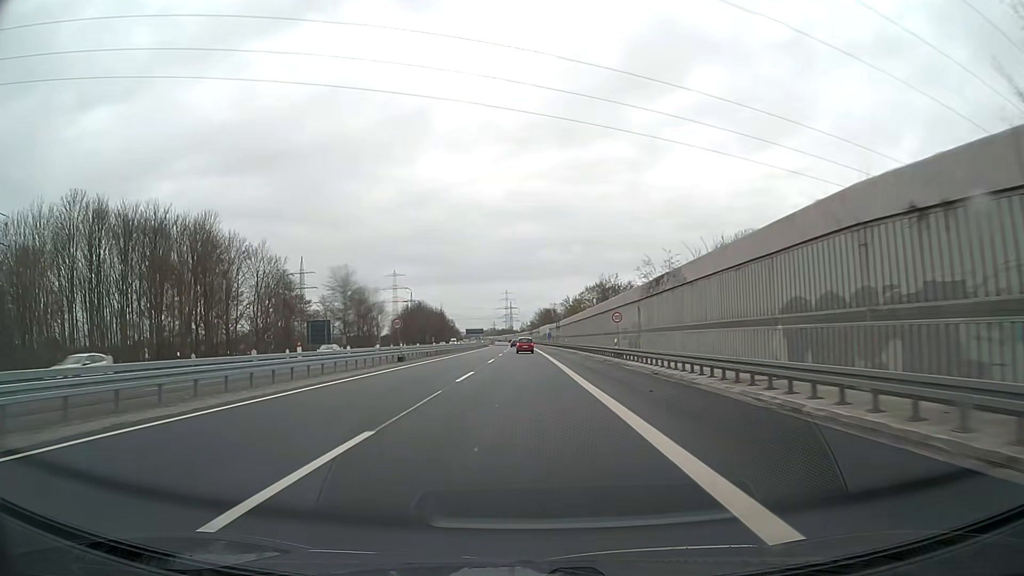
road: motorway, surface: asphalt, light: Day
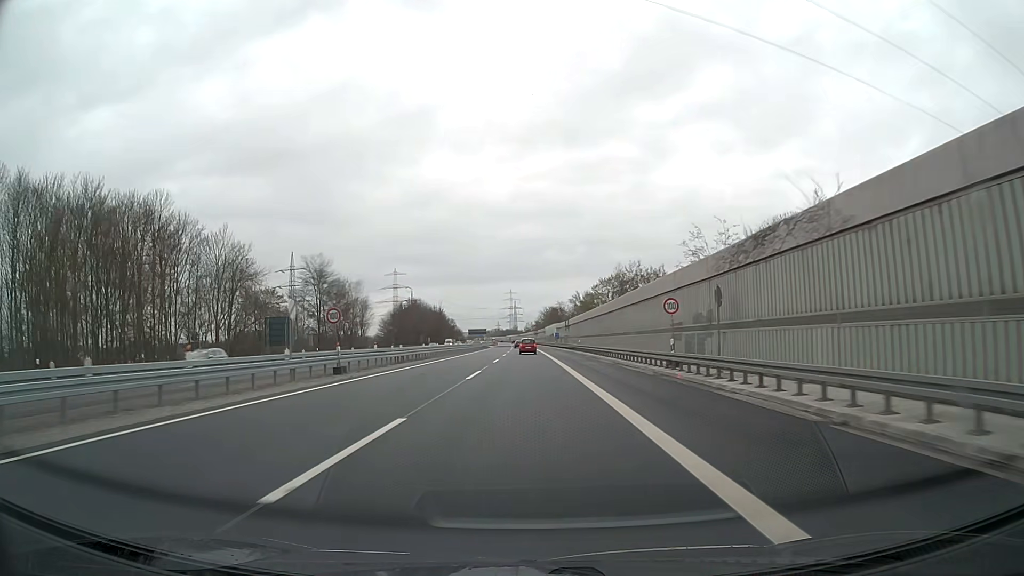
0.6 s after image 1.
(-0.1, +16.3) m; 0°
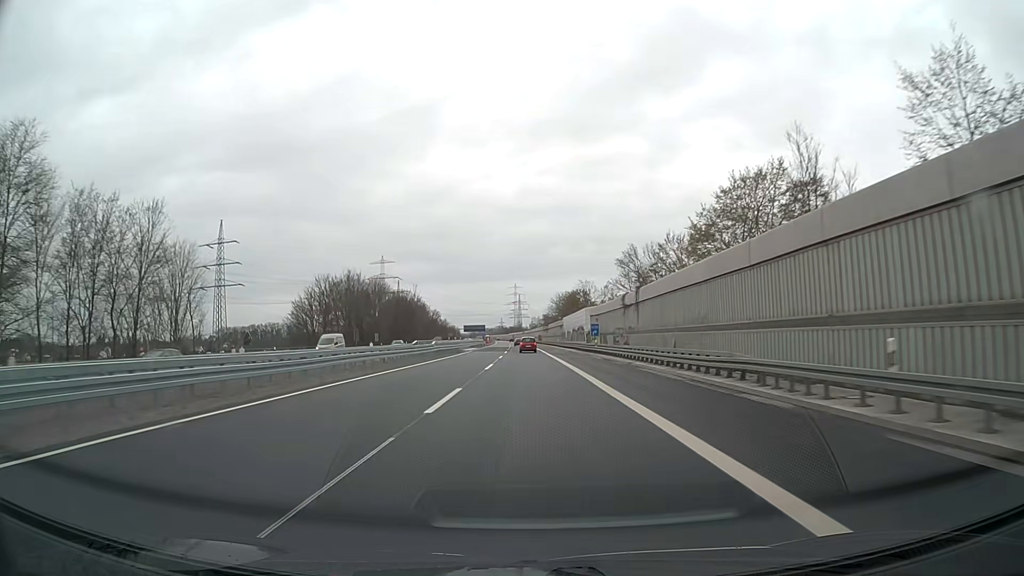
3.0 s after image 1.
(-0.5, +65.5) m; -1°
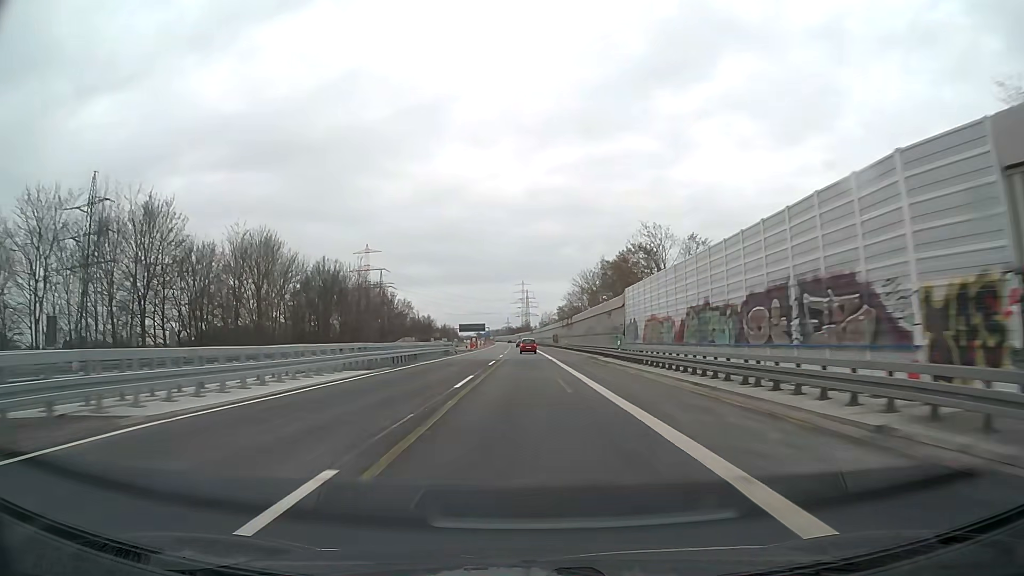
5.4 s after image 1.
(-0.2, +65.7) m; -1°
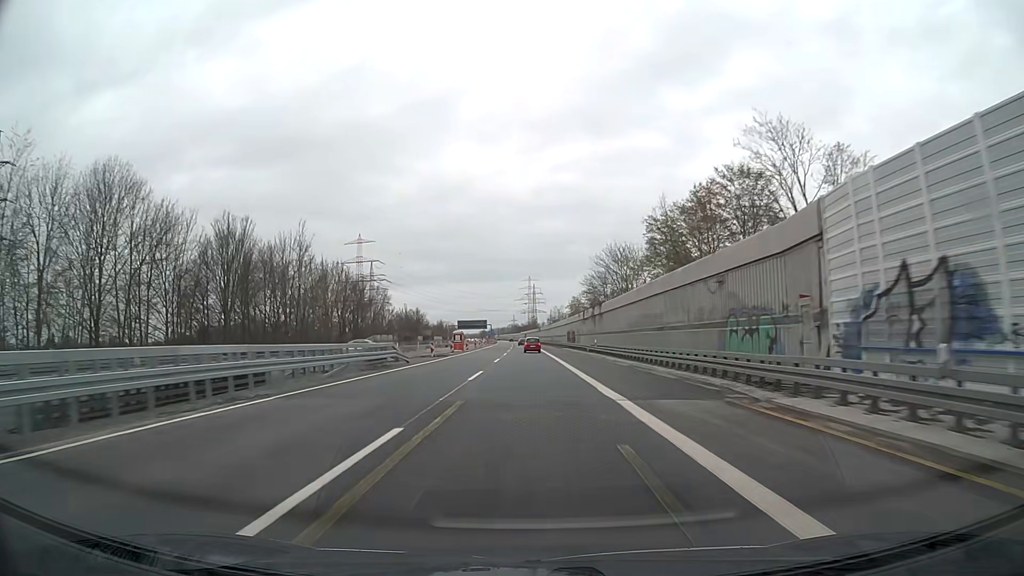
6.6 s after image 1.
(-0.2, +32.8) m; -1°
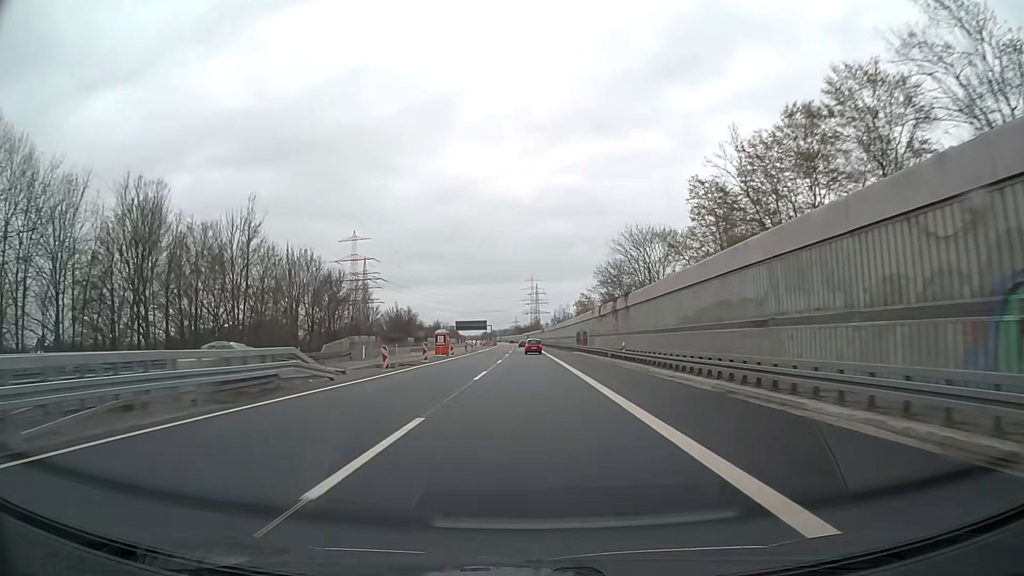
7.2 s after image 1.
(0.0, +16.4) m; 0°
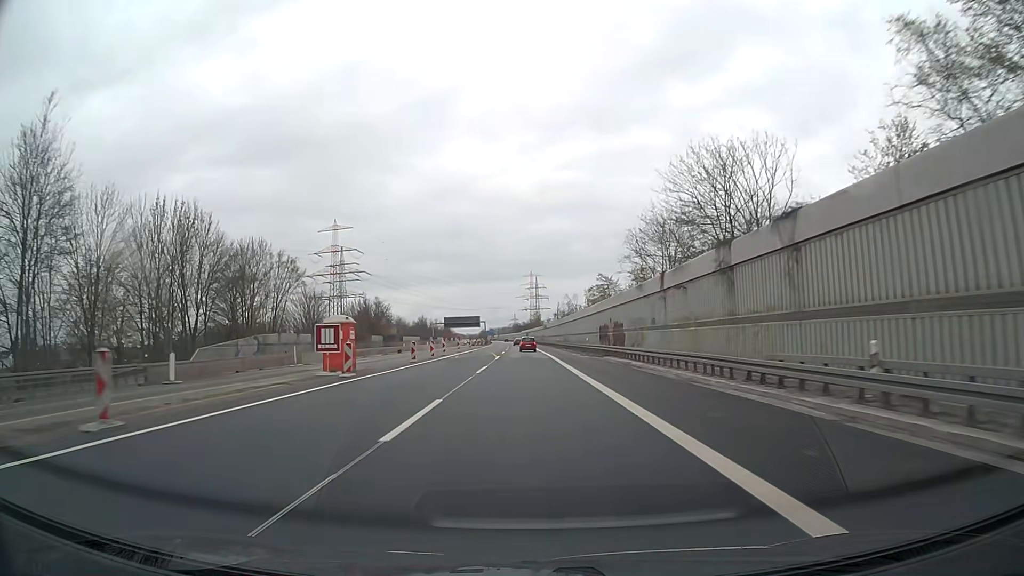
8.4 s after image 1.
(0.0, +32.9) m; 0°
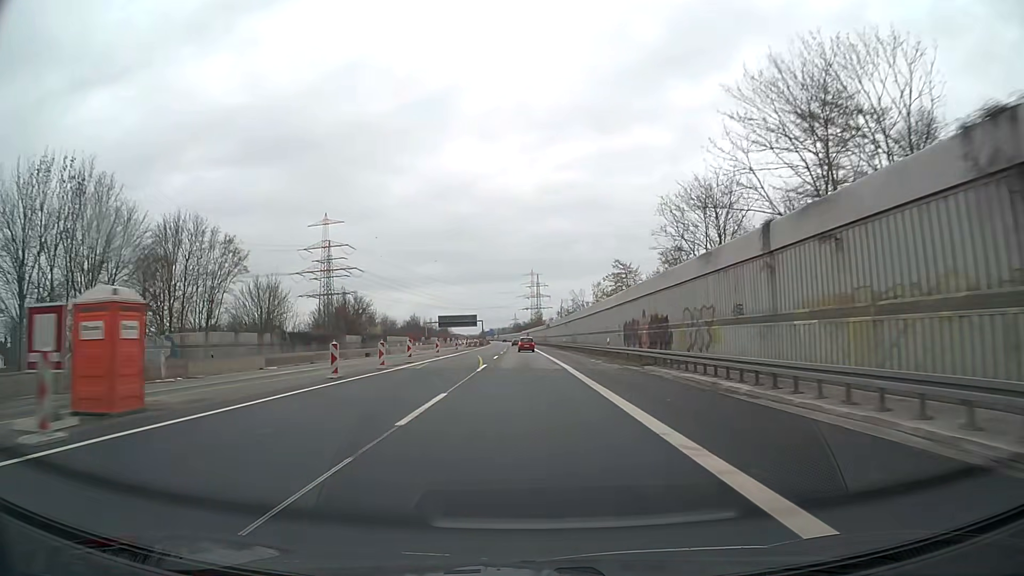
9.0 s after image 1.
(0.0, +16.4) m; 0°
(0, +10) (0, +20) (0, +30) (0, +40) (0, +50) (0, +60) (0, +70) (-1, +80) (-1, +90) (-1, +100) m
